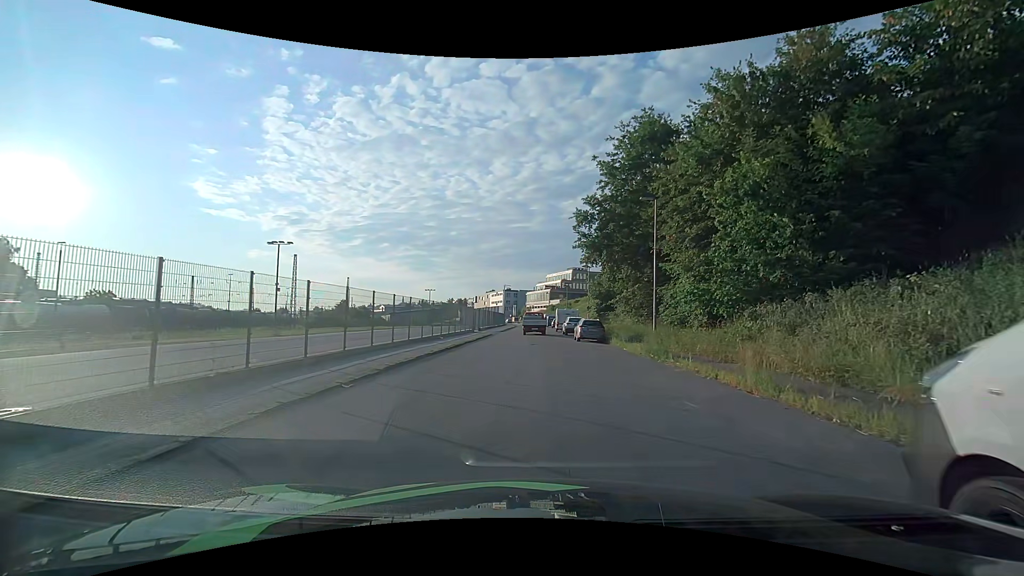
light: Day
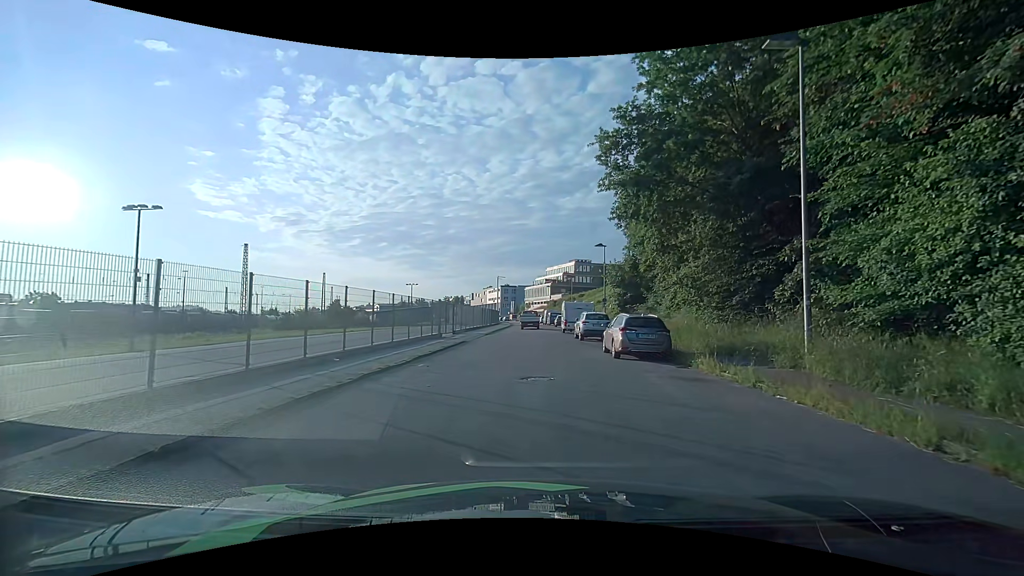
(0.0, +15.2) m; 0°
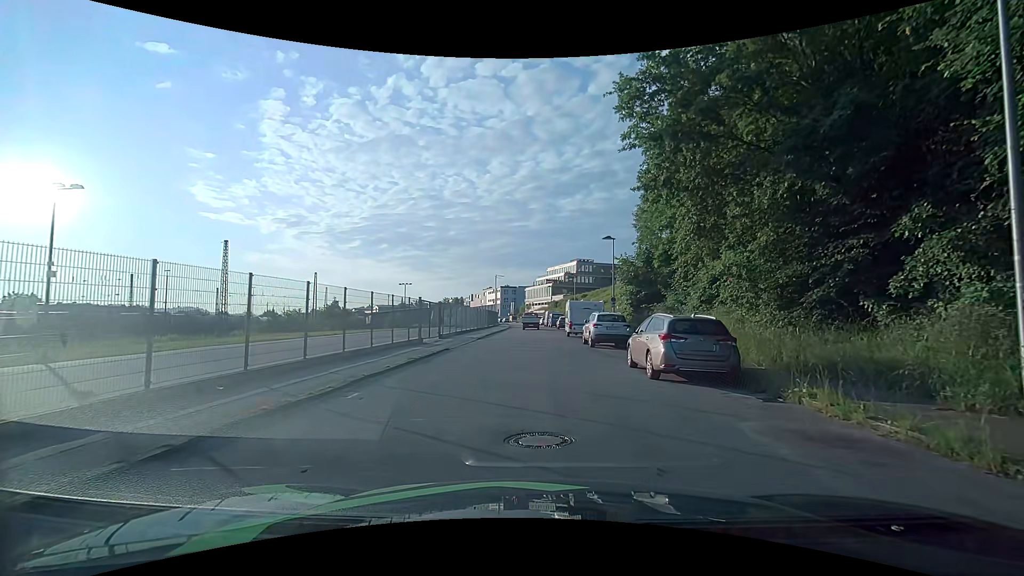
(0.0, +5.1) m; 0°
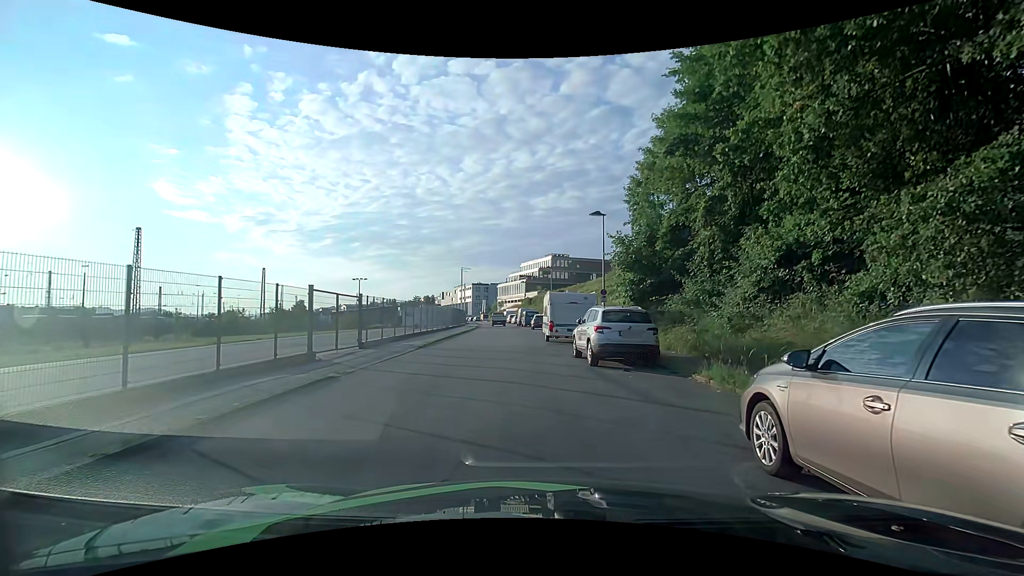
(+0.2, +9.3) m; +5°
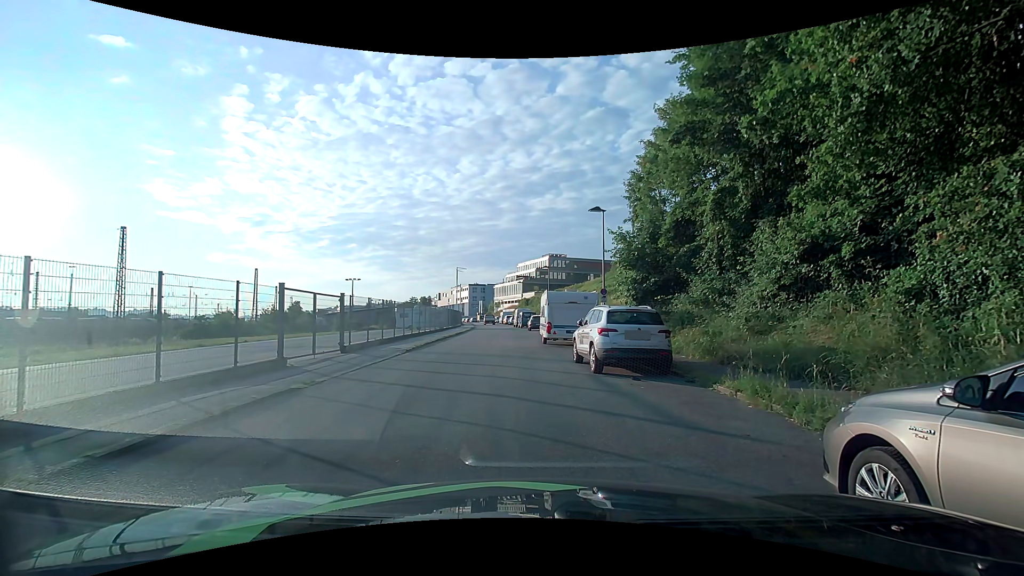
(0.0, +1.5) m; +1°
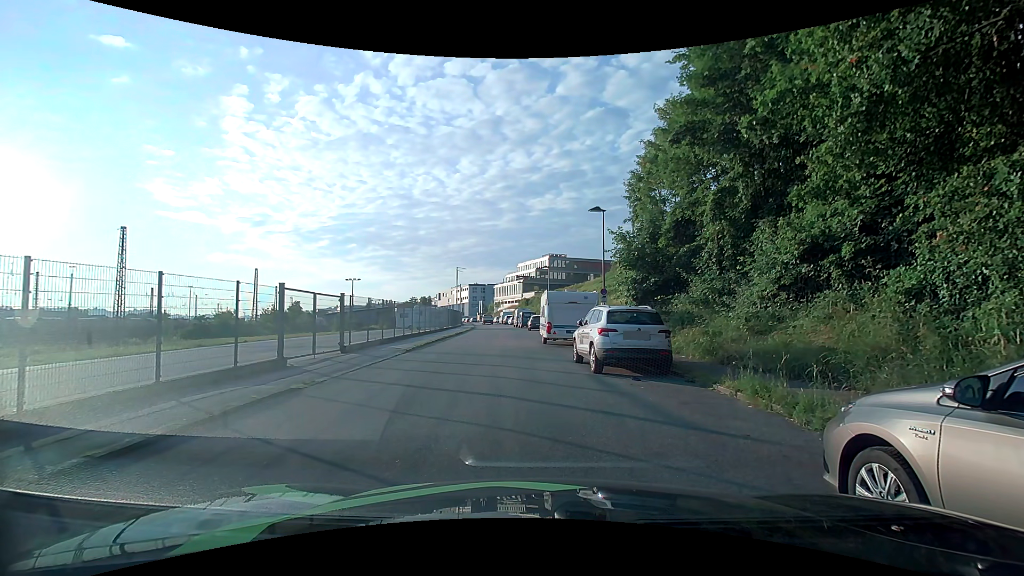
(0.0, 0.0) m; 0°
